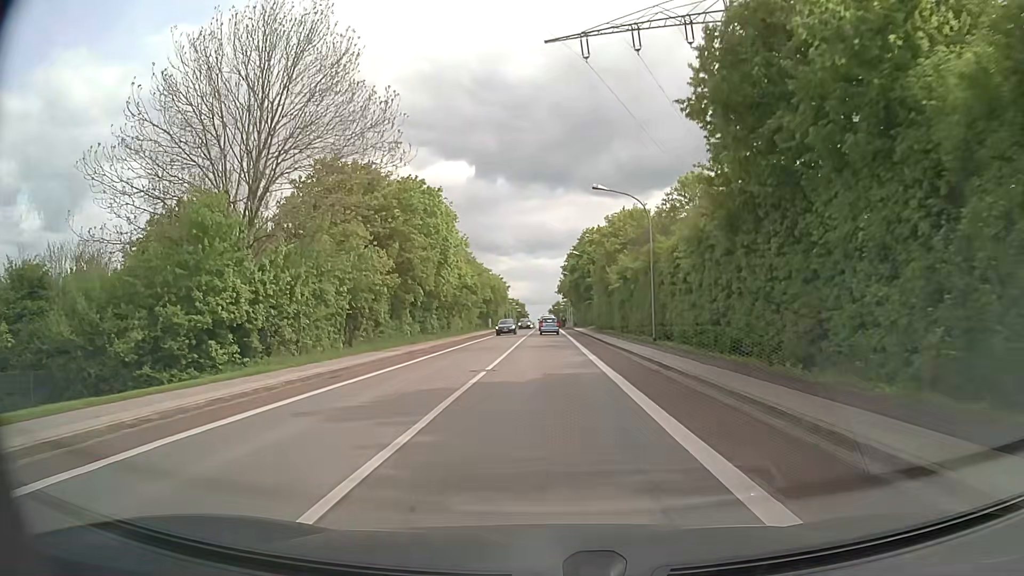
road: tertiary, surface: asphalt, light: Day
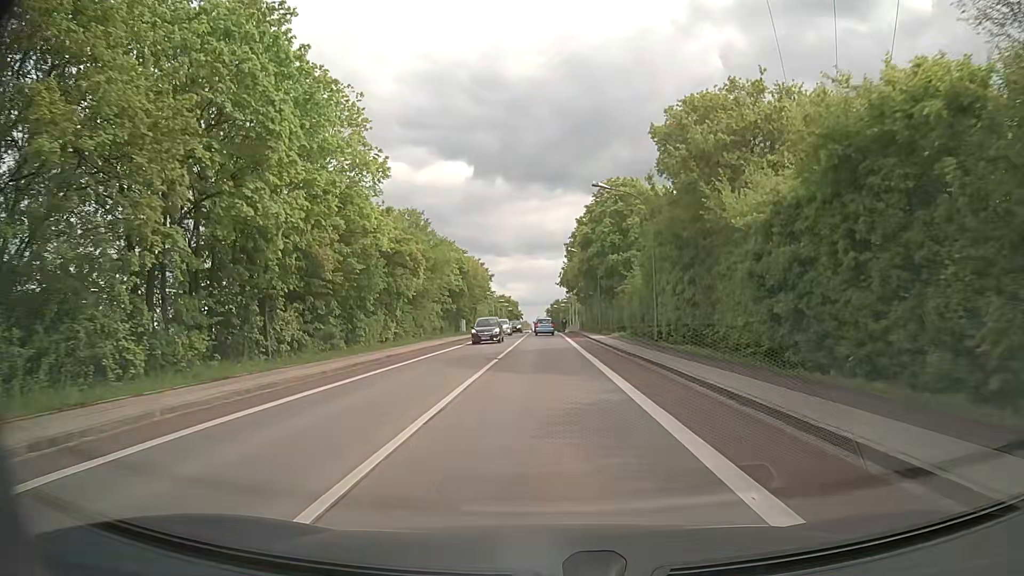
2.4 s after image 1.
(+0.1, +31.0) m; +1°
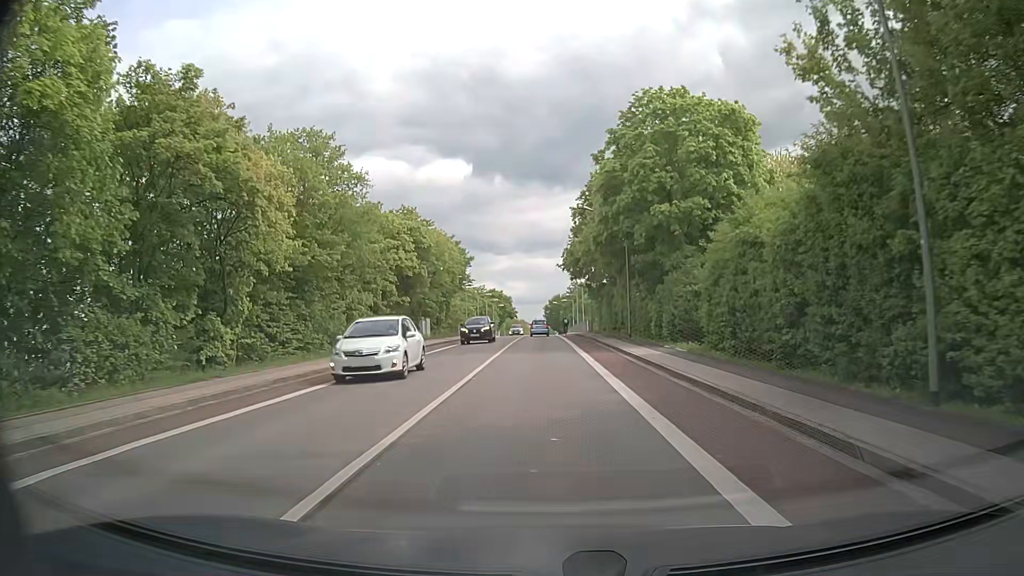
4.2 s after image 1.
(-0.1, +21.9) m; -1°
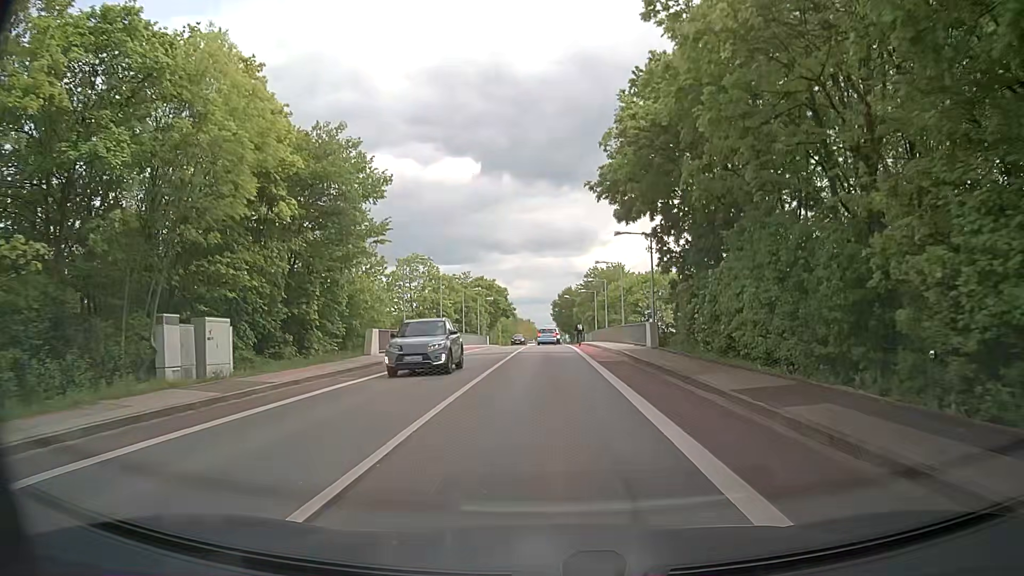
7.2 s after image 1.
(+0.1, +35.5) m; -1°
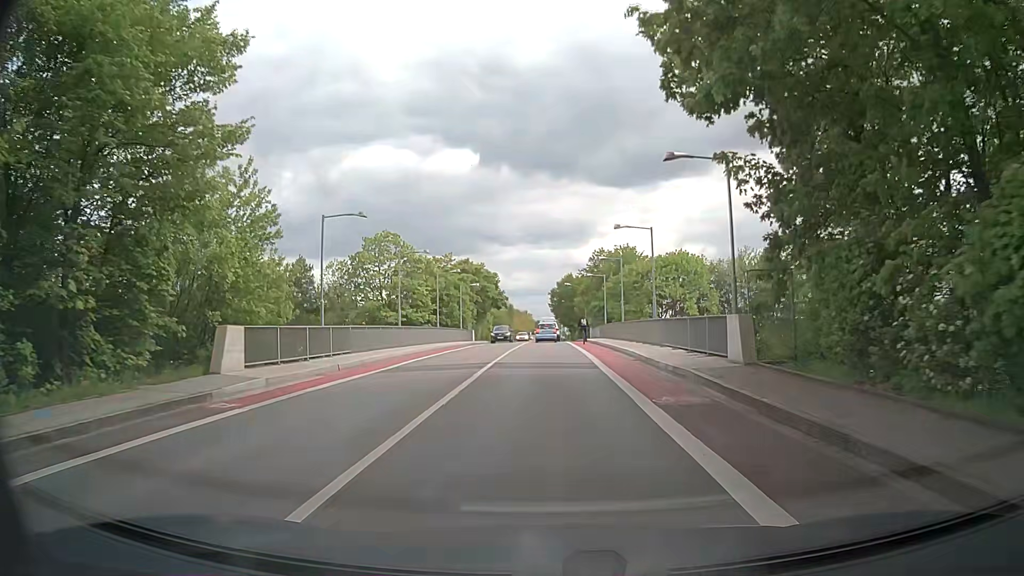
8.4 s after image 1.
(+0.2, +14.0) m; +1°
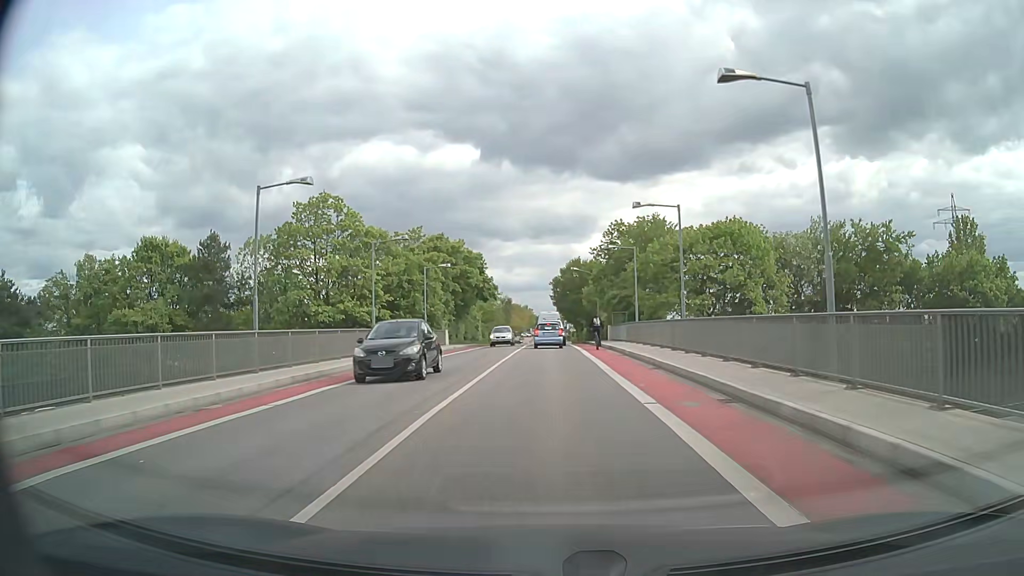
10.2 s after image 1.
(+0.1, +19.1) m; +1°
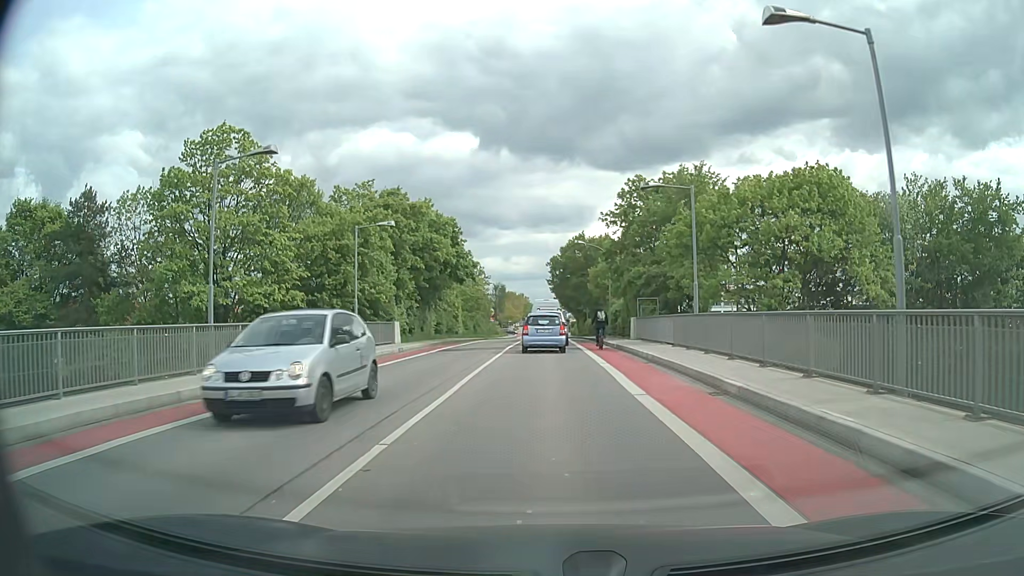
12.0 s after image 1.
(-0.1, +15.5) m; 0°
